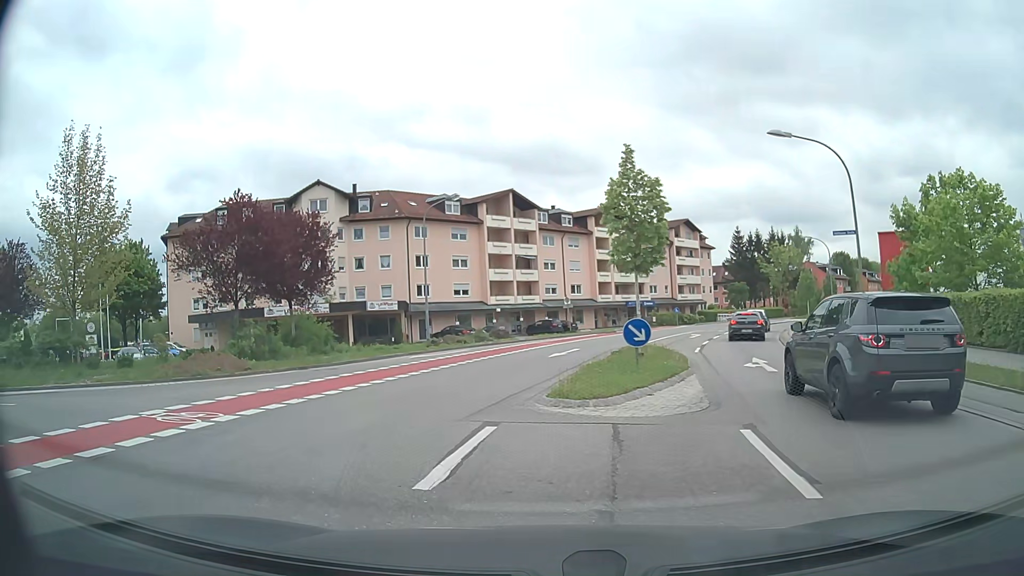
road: secondary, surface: asphalt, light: Day
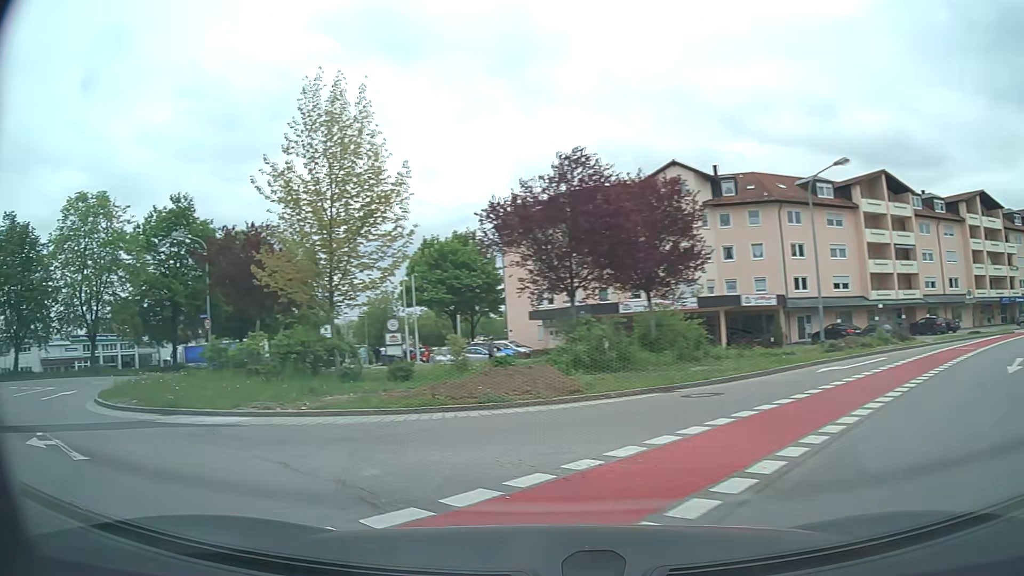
(-1.6, +7.3) m; -32°
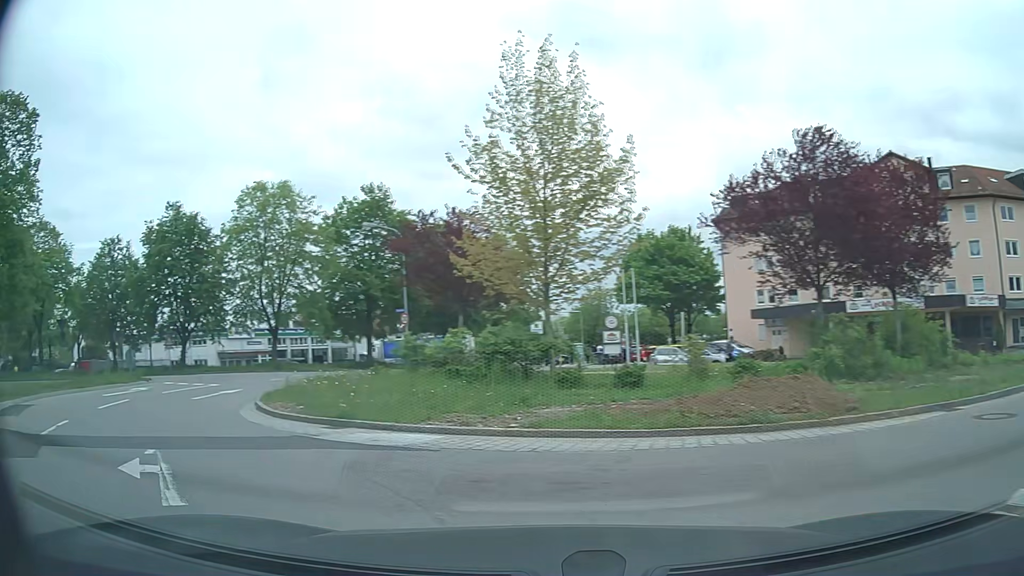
(-0.3, +2.7) m; -19°
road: tertiary
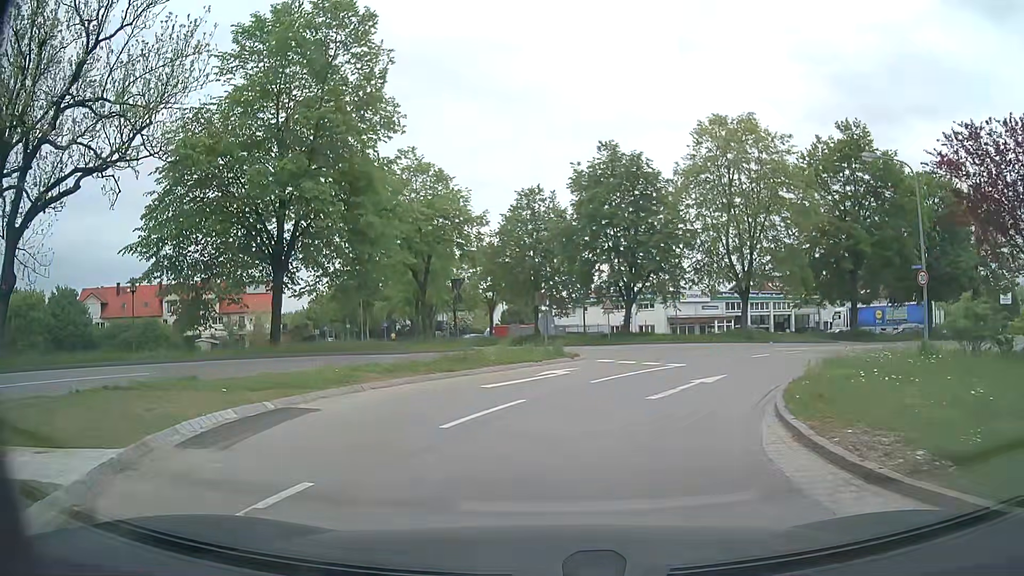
(-3.1, +7.8) m; -35°
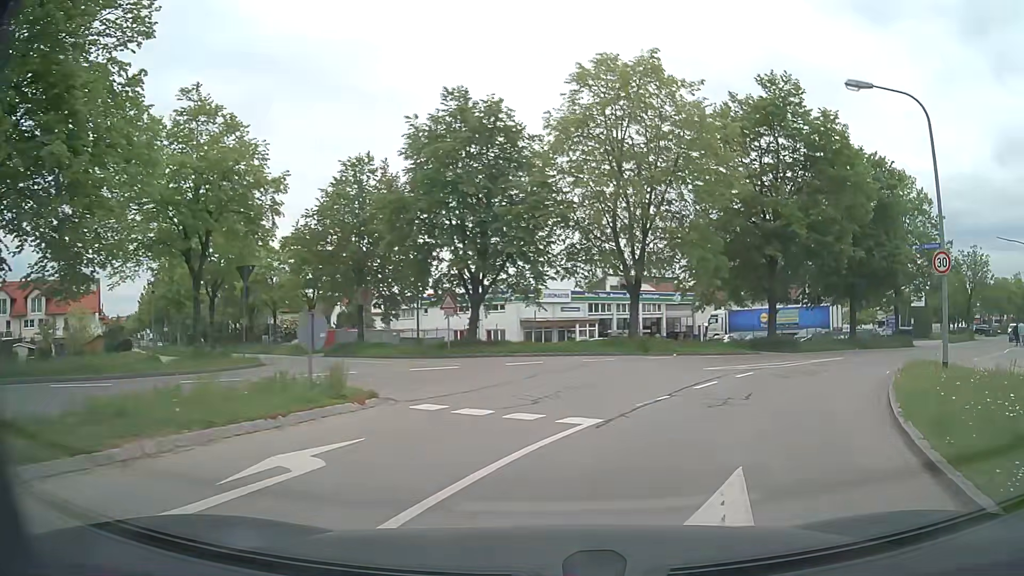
(+0.7, +10.3) m; +12°
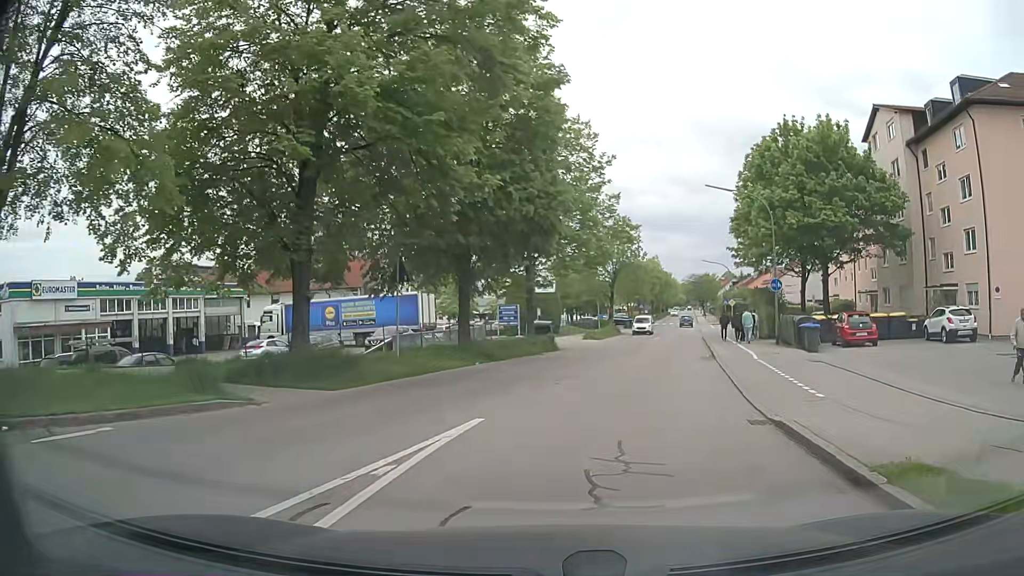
(+6.3, +17.1) m; +36°
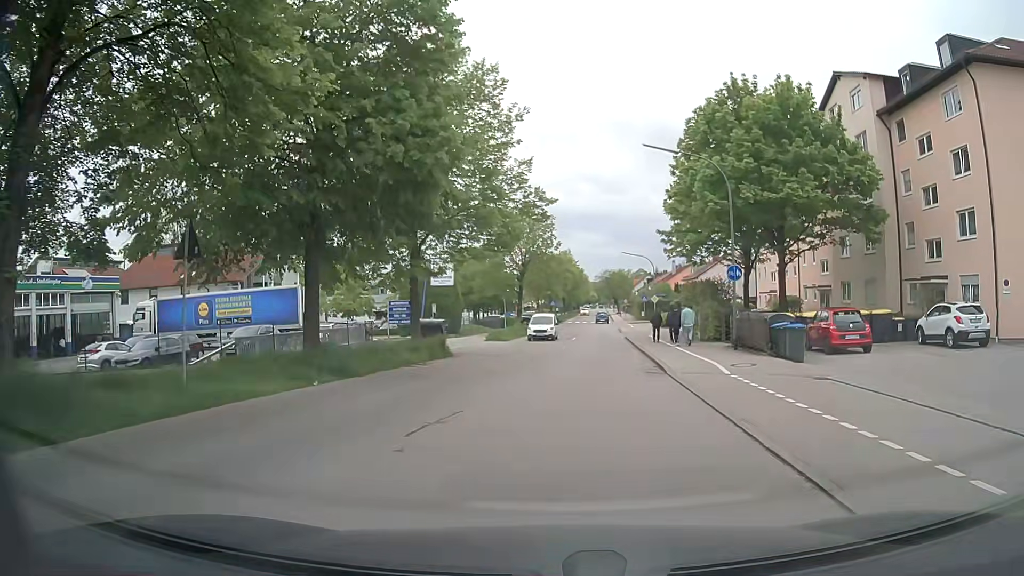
(+0.5, +7.5) m; +8°
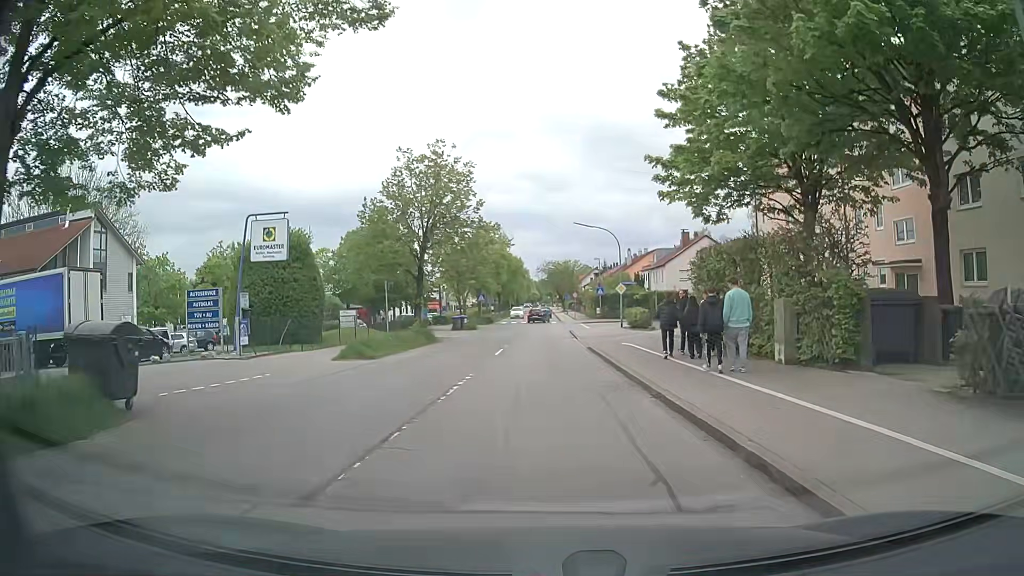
(+1.4, +19.8) m; +5°
(0, +10) (0, +20) (0, +30) (0, +40) (0, +50) (0, +60) (0, +70) (0, +80) (0, +90) (0, +100) m
